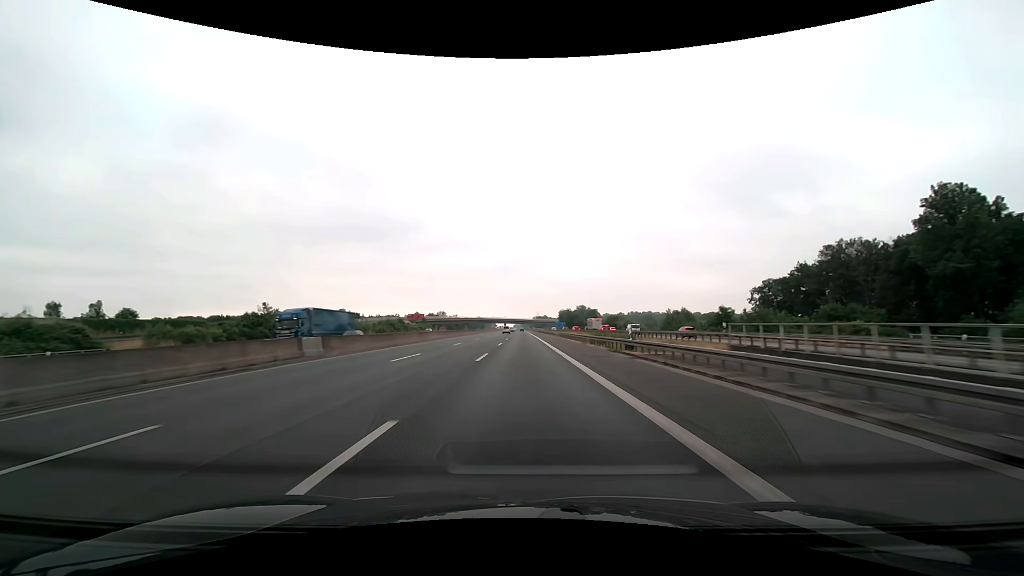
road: motorway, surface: asphalt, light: Day
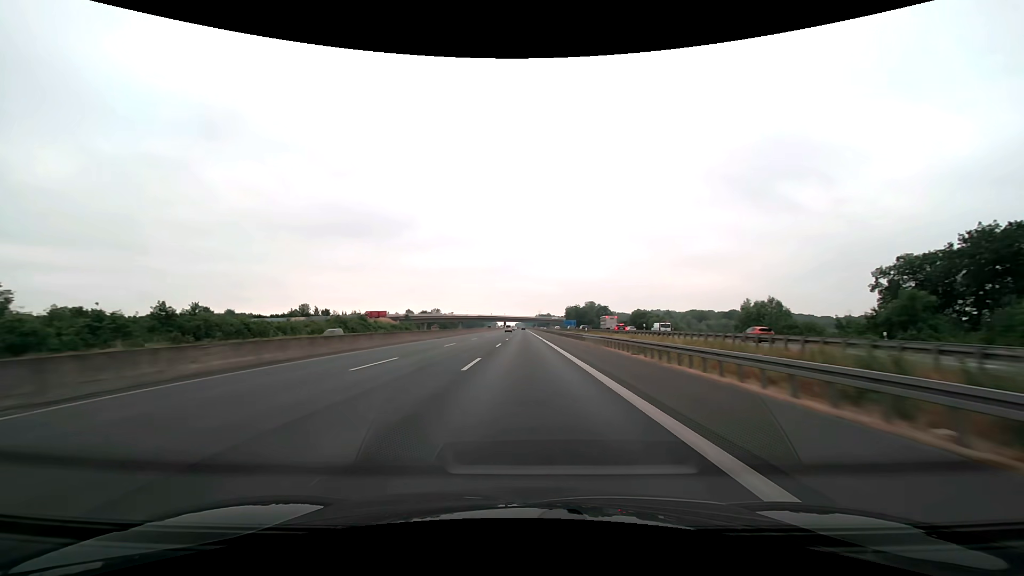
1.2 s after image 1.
(0.0, +41.3) m; 0°
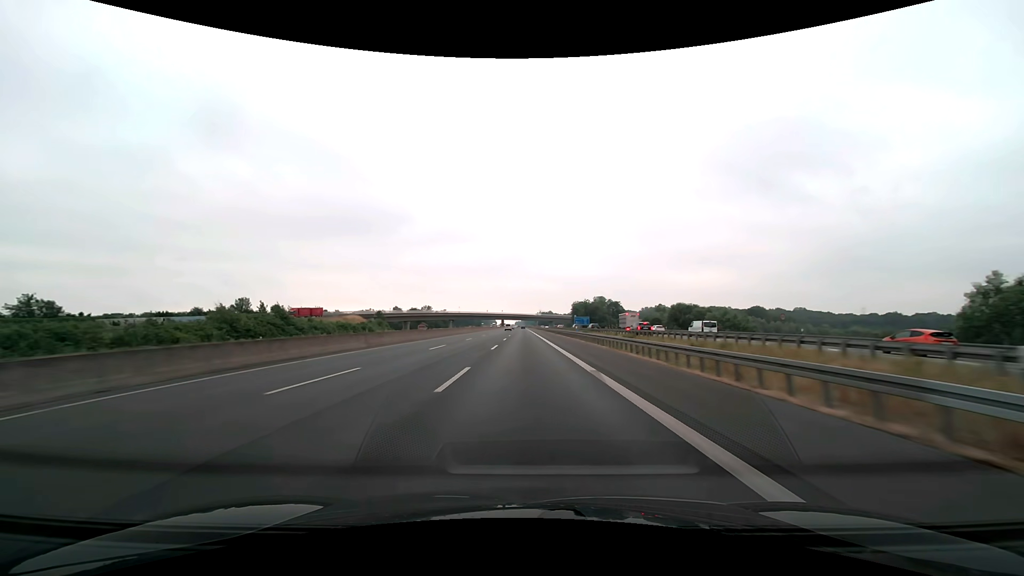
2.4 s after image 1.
(-0.1, +41.3) m; 0°
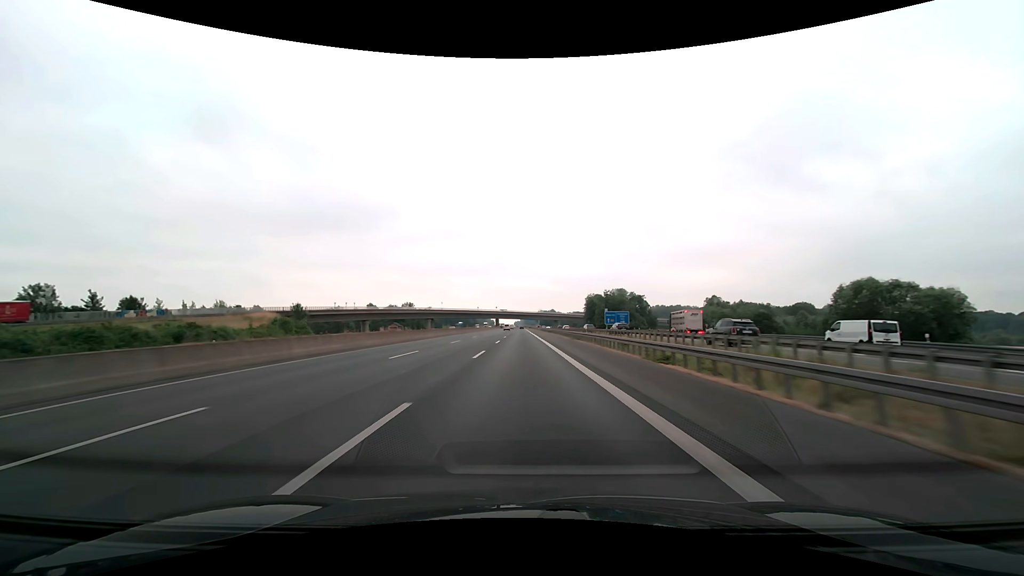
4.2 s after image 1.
(+0.2, +61.9) m; 0°
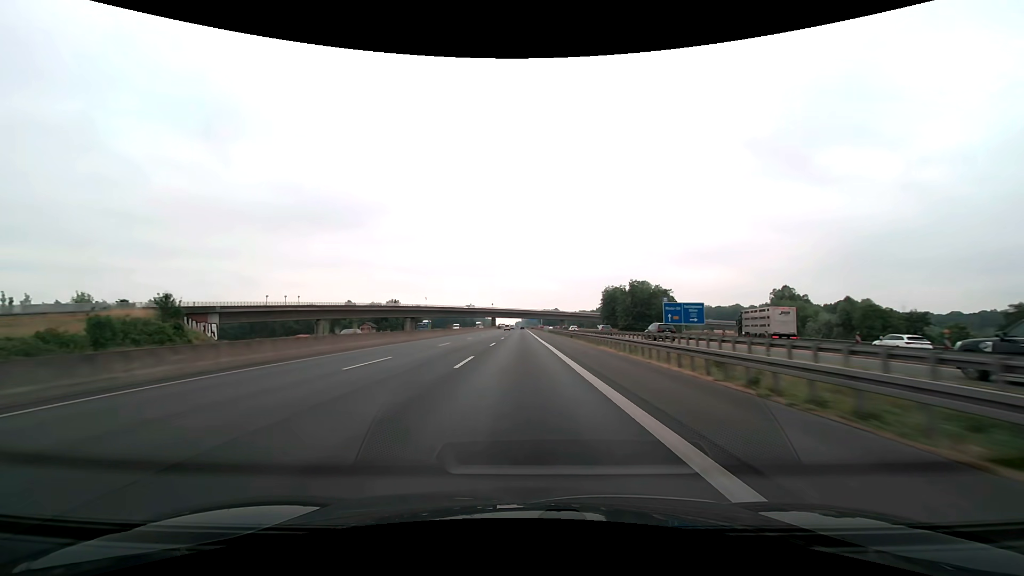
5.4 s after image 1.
(0.0, +41.2) m; 0°
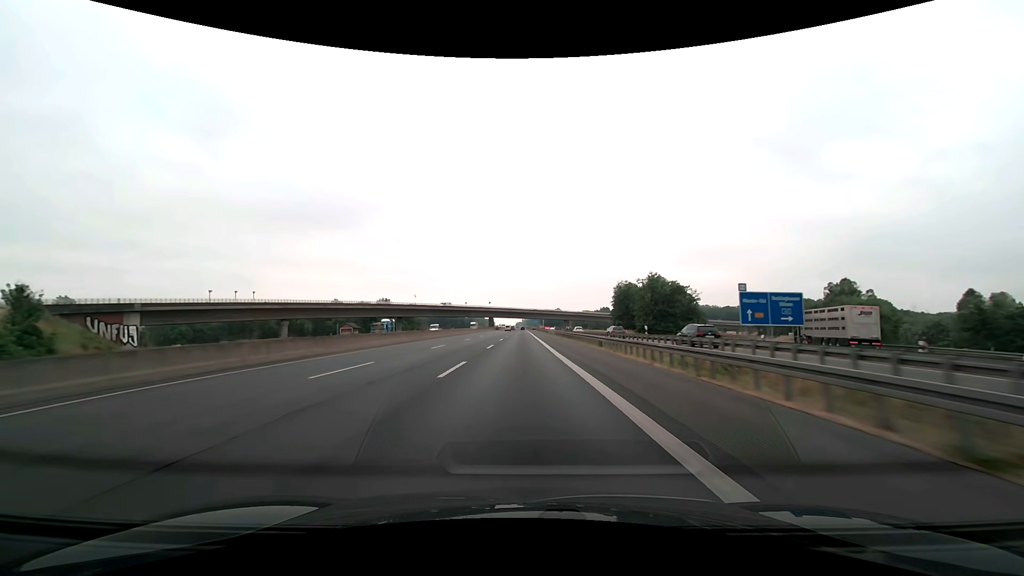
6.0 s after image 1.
(0.0, +20.6) m; 0°
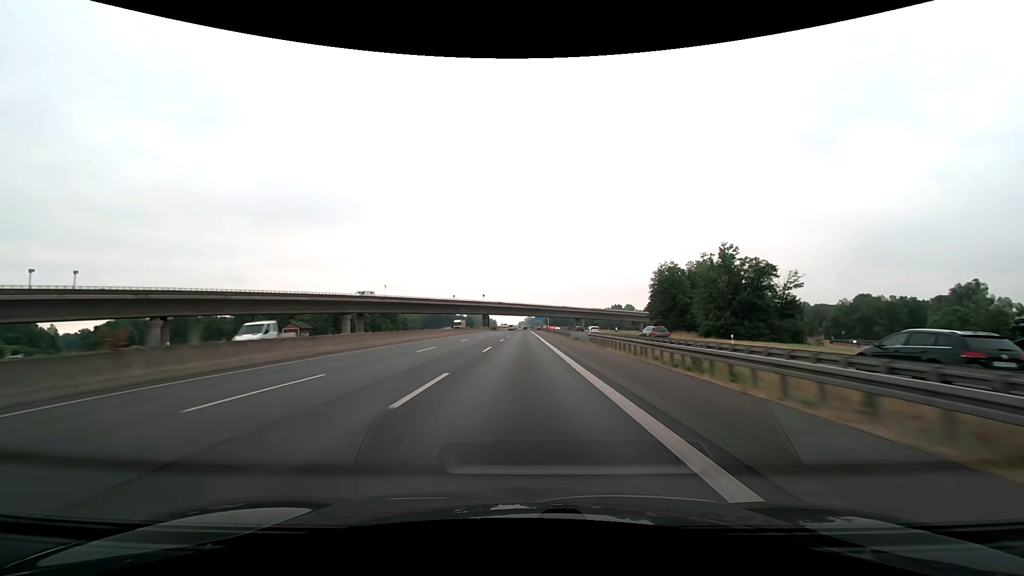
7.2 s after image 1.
(-0.1, +41.2) m; 0°
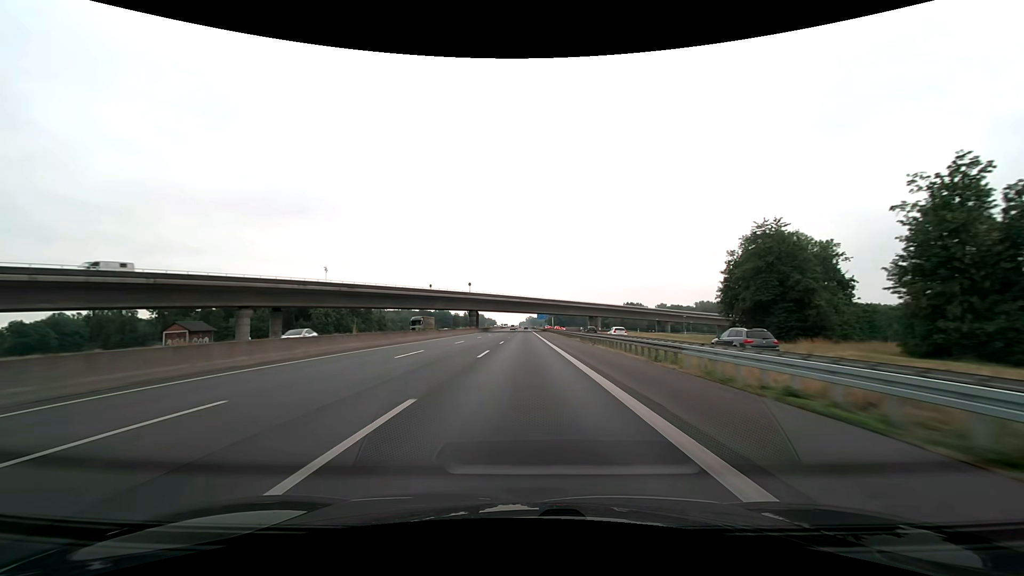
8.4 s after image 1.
(0.0, +41.2) m; 0°
(0, +10) (0, +20) (0, +30) (0, +40) (0, +50) (0, +60) (0, +70) (0, +80) (0, +90) (0, +100) m
